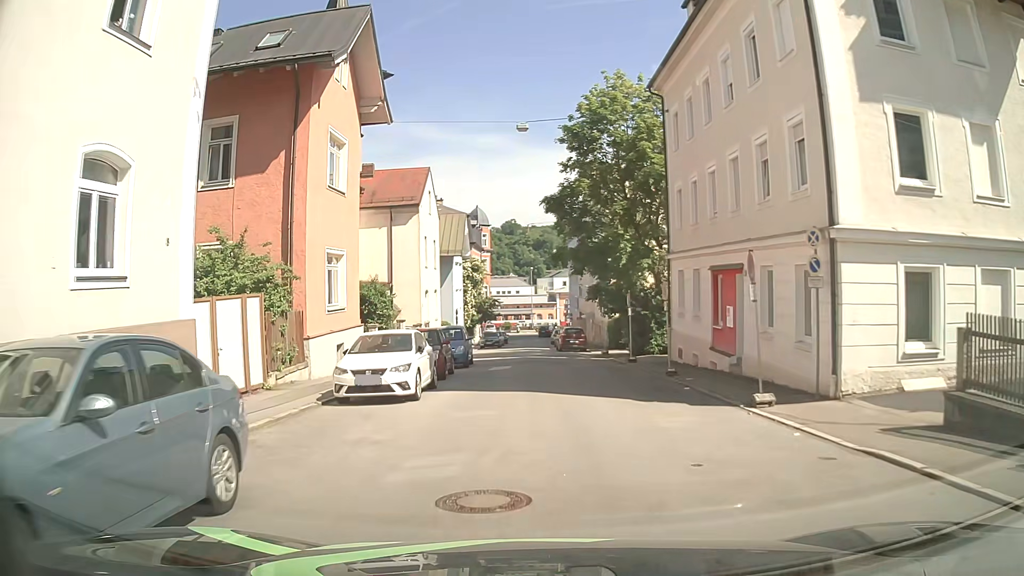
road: residential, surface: asphalt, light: Day
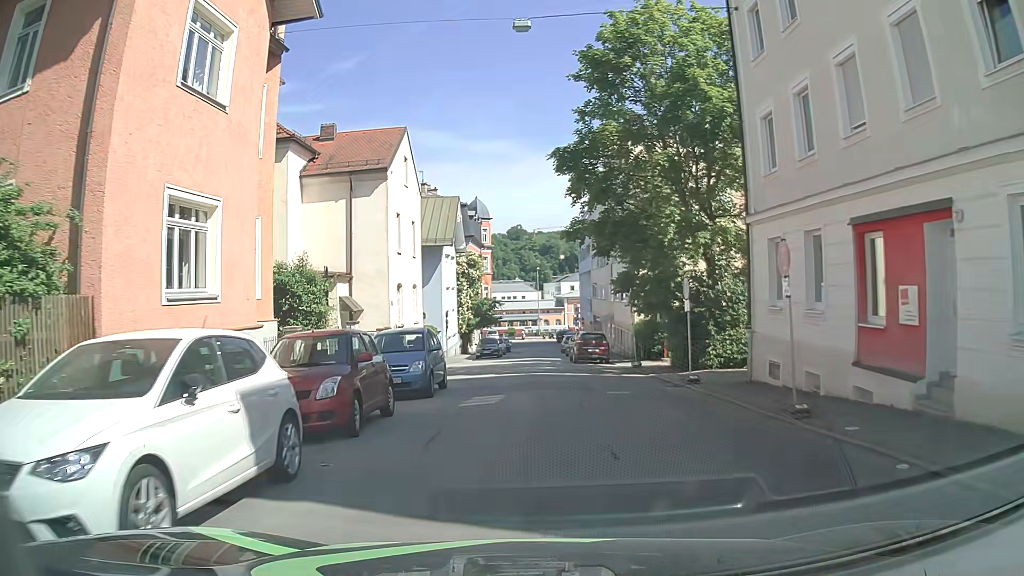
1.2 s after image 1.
(-0.3, +10.1) m; -3°
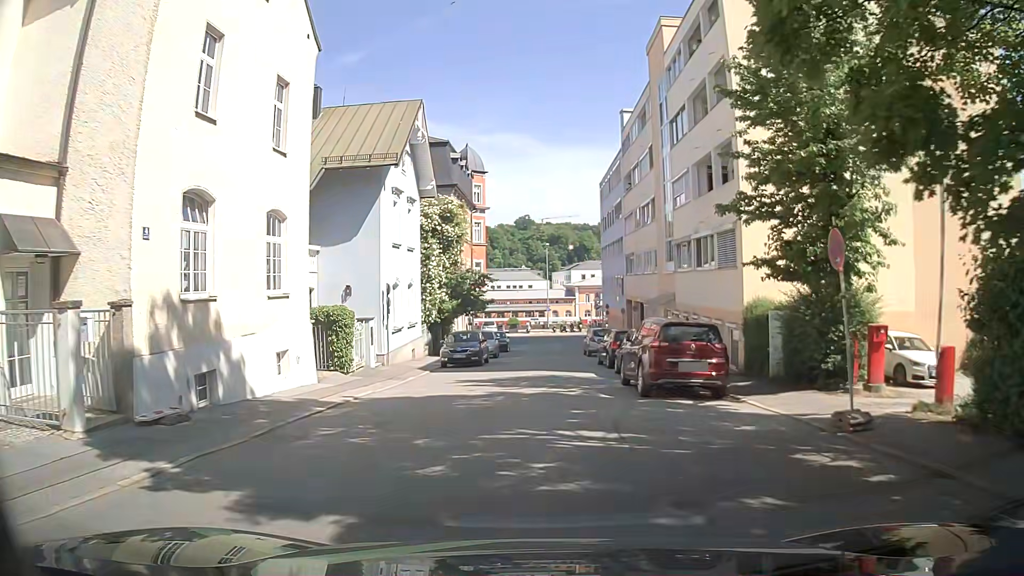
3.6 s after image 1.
(+0.5, +20.1) m; +1°
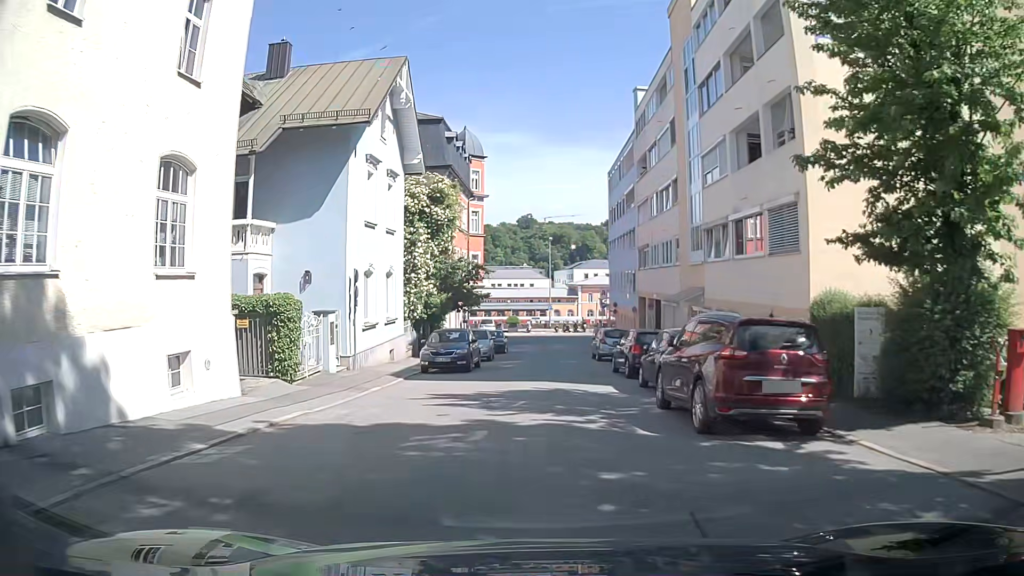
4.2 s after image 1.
(0.0, +5.0) m; 0°
